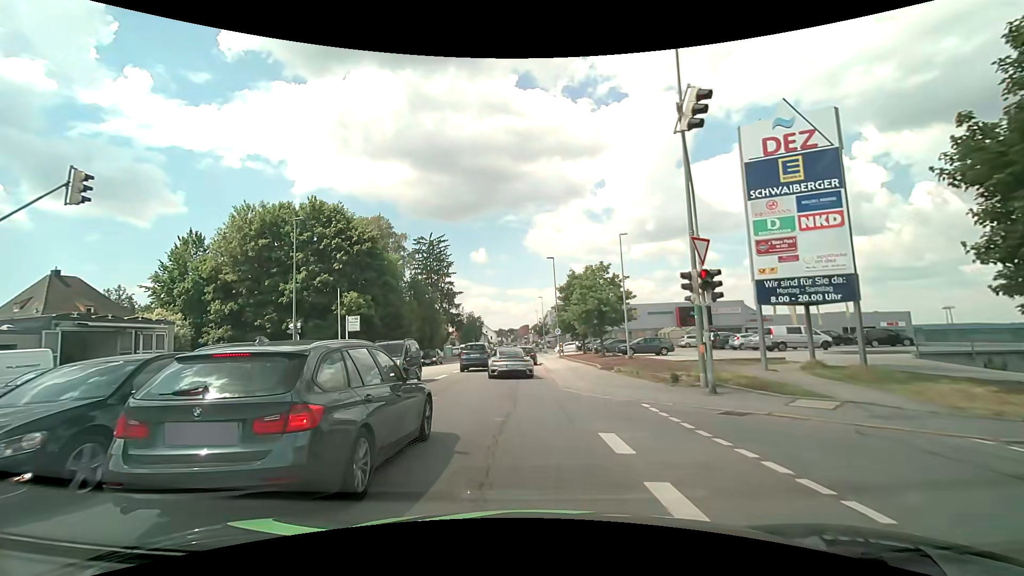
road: tertiary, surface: asphalt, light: Day
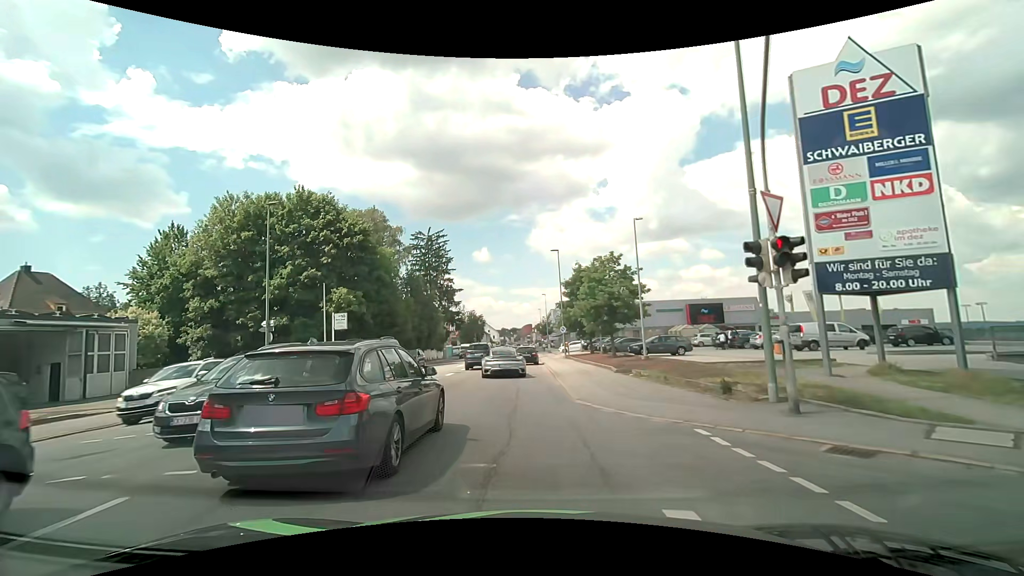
(0.0, +3.6) m; -1°
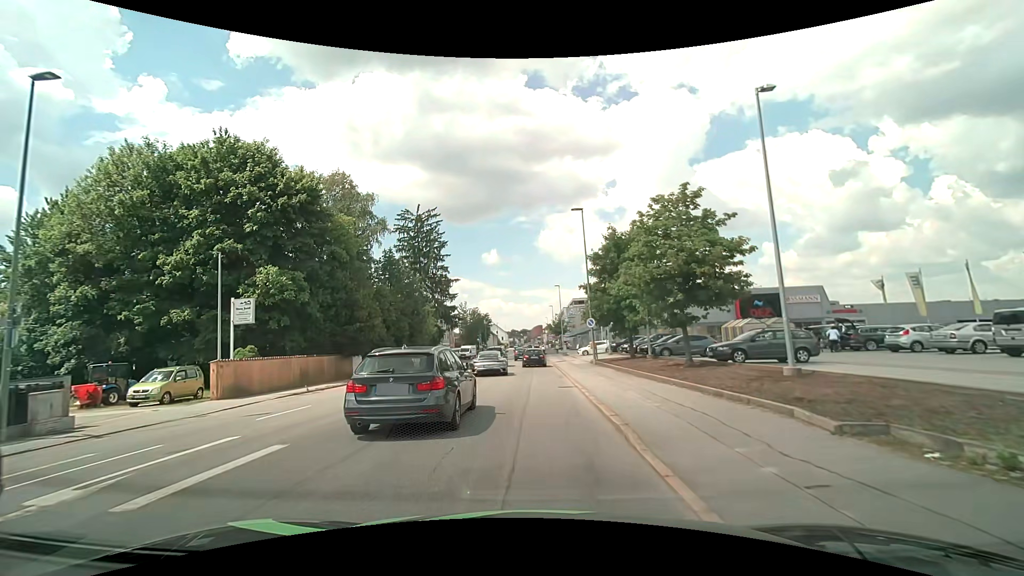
(-0.2, +14.5) m; -1°
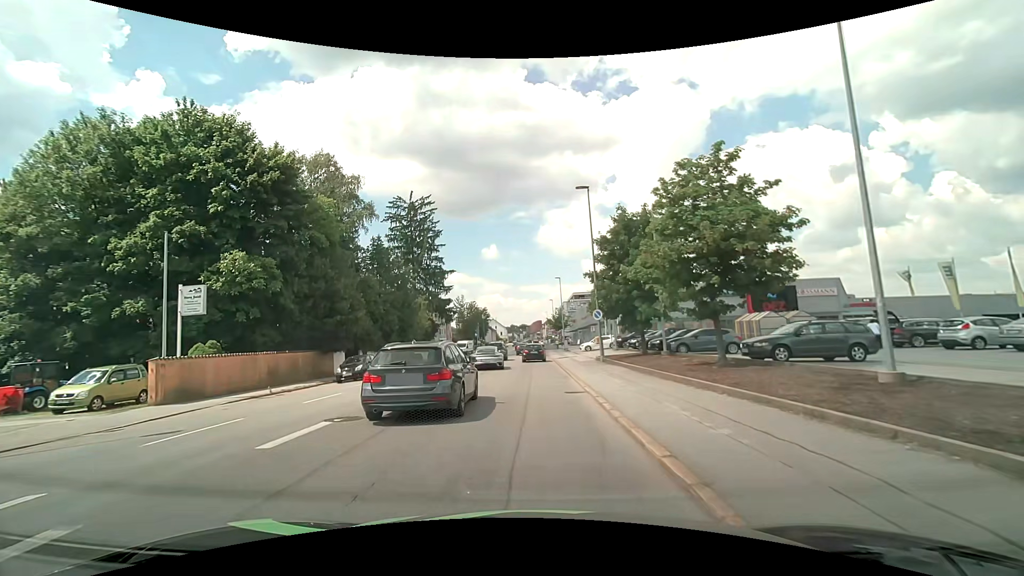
(0.0, +3.6) m; 0°
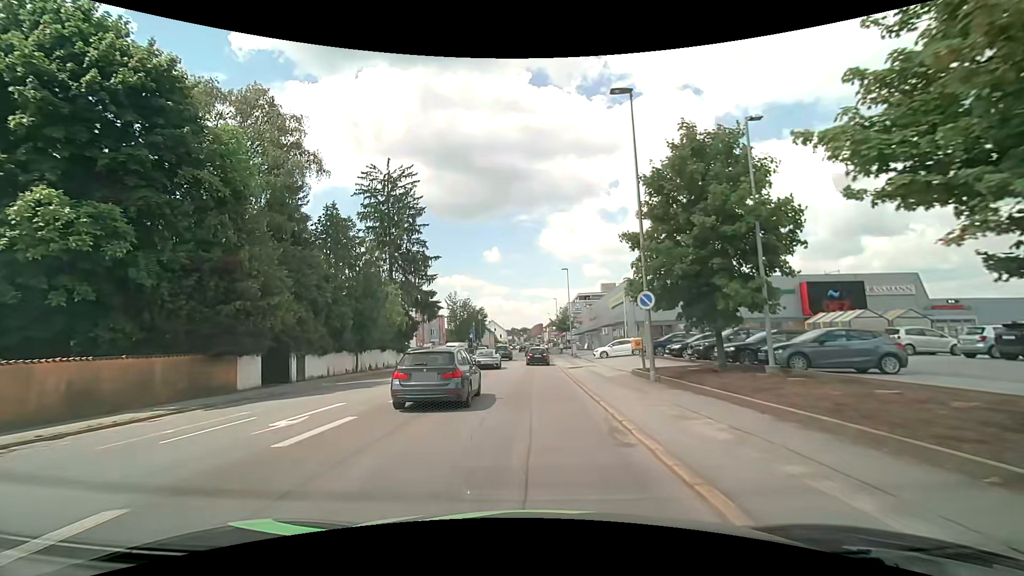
(-0.1, +11.8) m; -1°
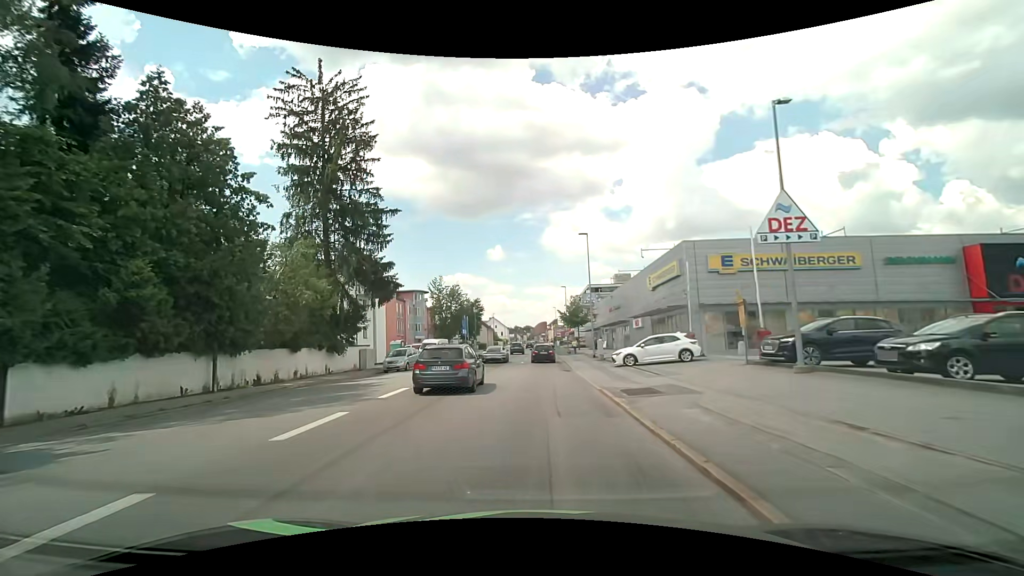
(+0.2, +18.0) m; +1°
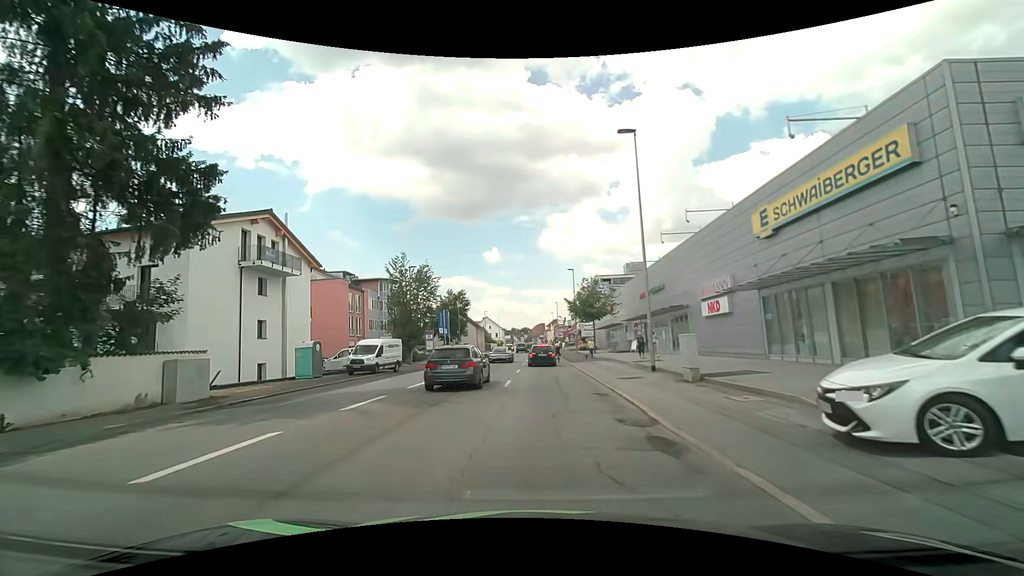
(-0.1, +20.3) m; 0°
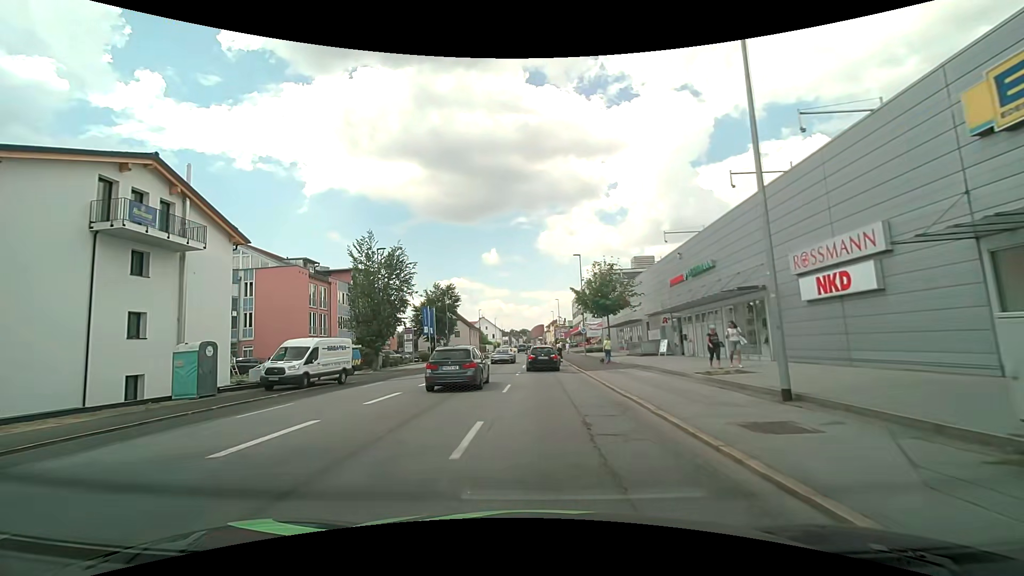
(0.0, +10.7) m; 0°
(0, +10) (0, +20) (-1, +30) (-2, +40) (-2, +50) (-2, +60) (-2, +70) (-1, +80) (-1, +90) (-1, +100) m
